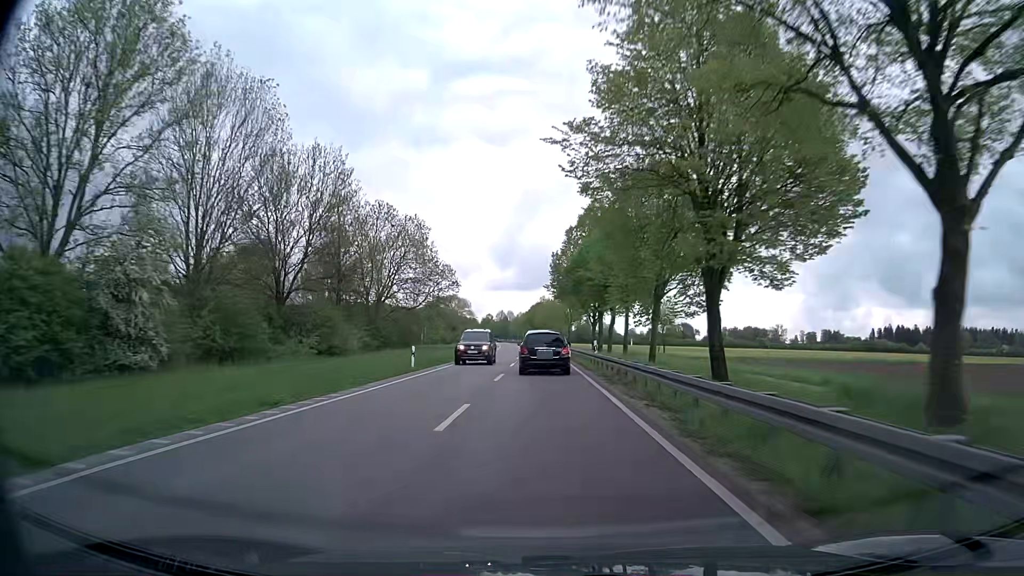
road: primary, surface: asphalt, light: Day
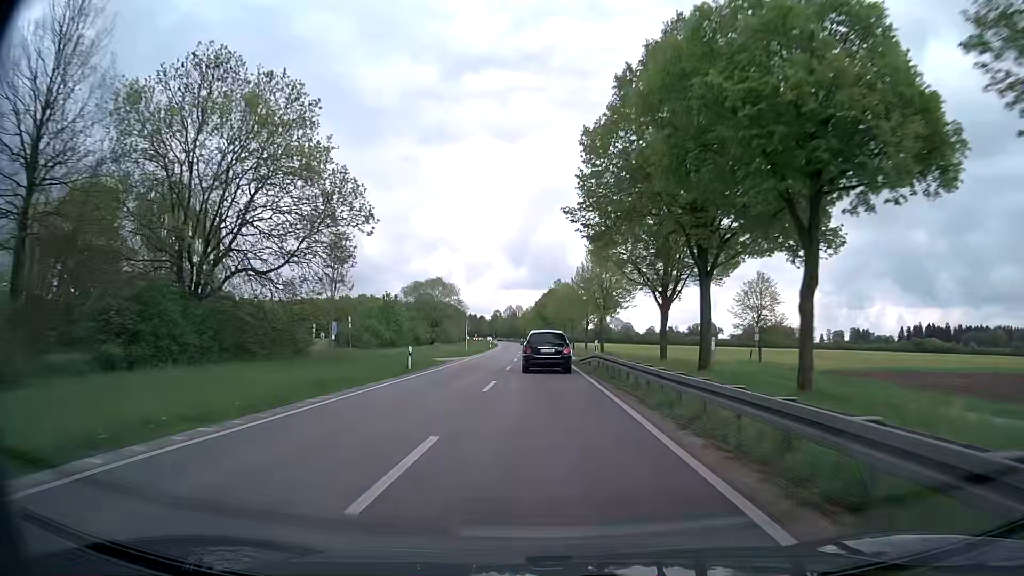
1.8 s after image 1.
(-0.5, +41.0) m; -1°
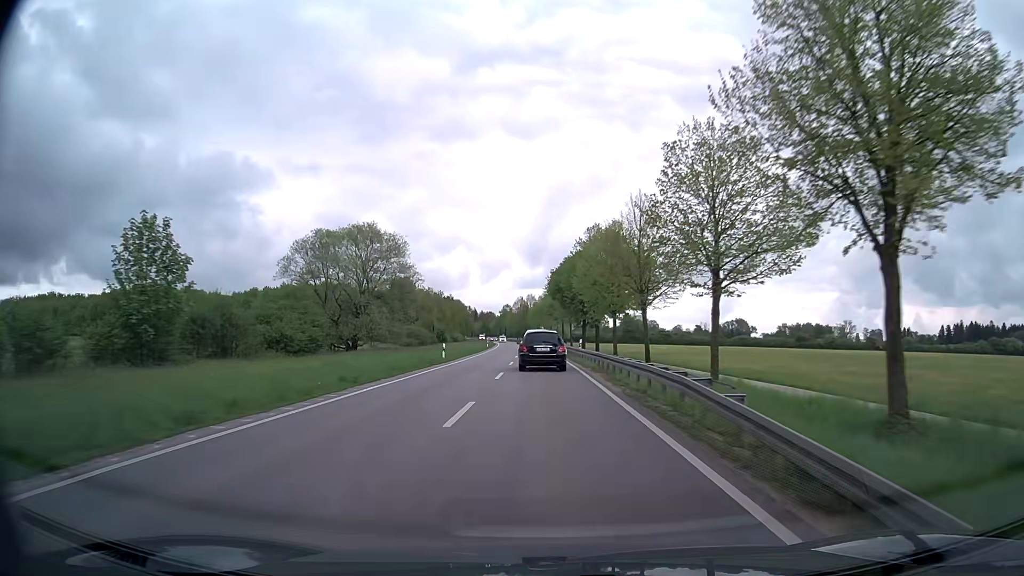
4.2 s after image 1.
(-0.9, +55.2) m; -2°
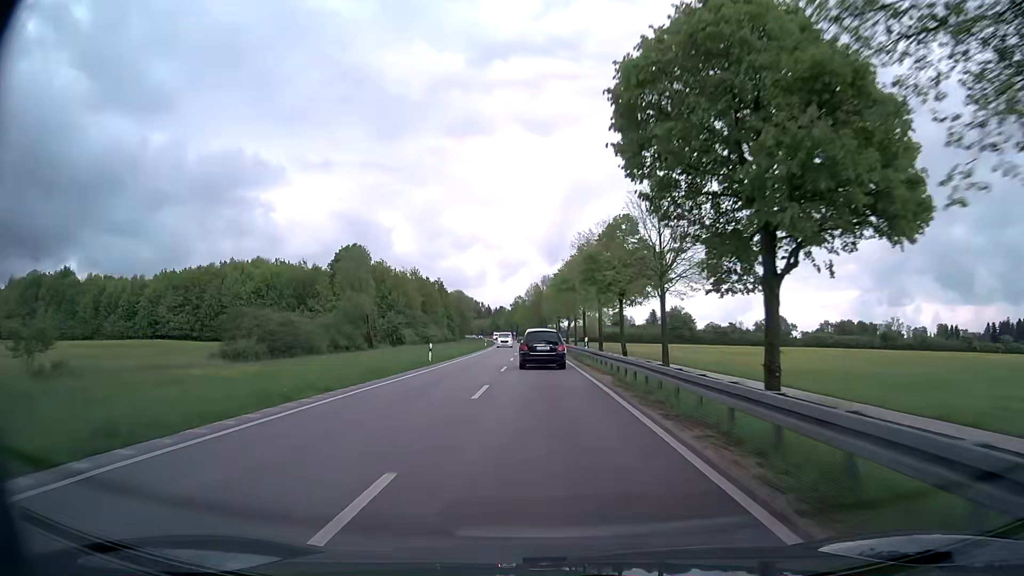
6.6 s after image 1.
(-0.8, +55.9) m; -2°
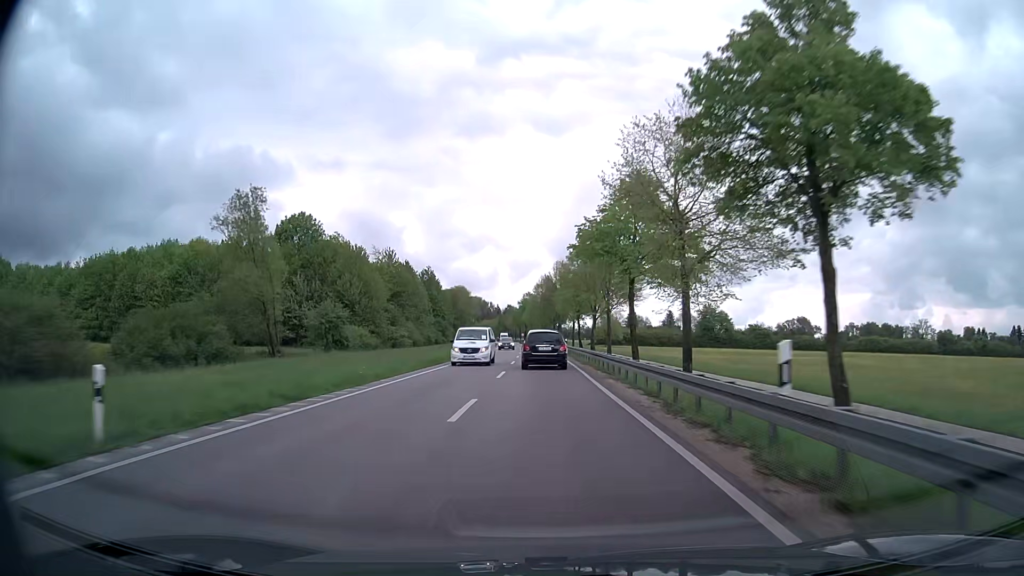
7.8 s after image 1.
(-0.3, +27.8) m; -1°
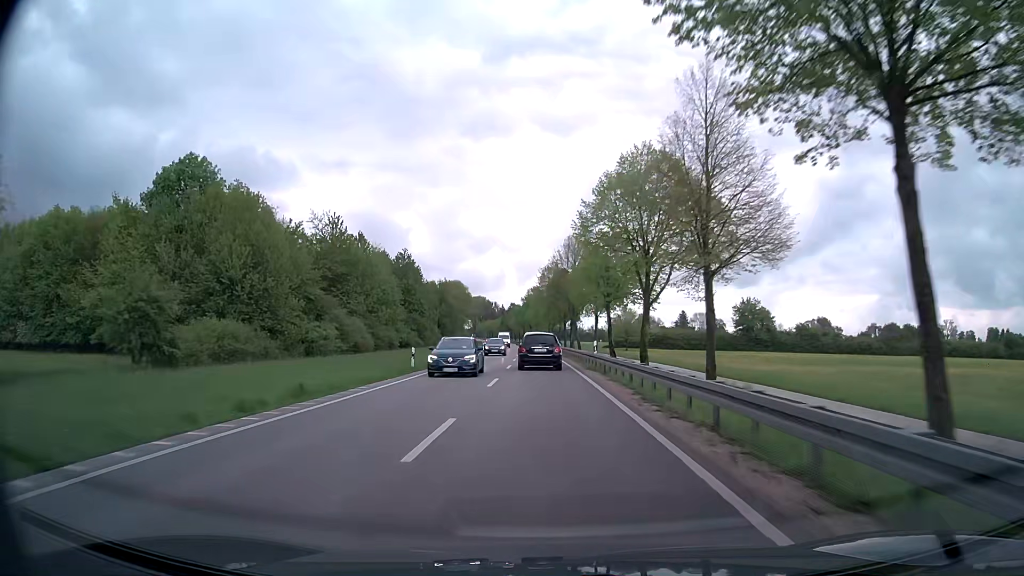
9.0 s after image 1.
(-0.1, +27.5) m; -1°
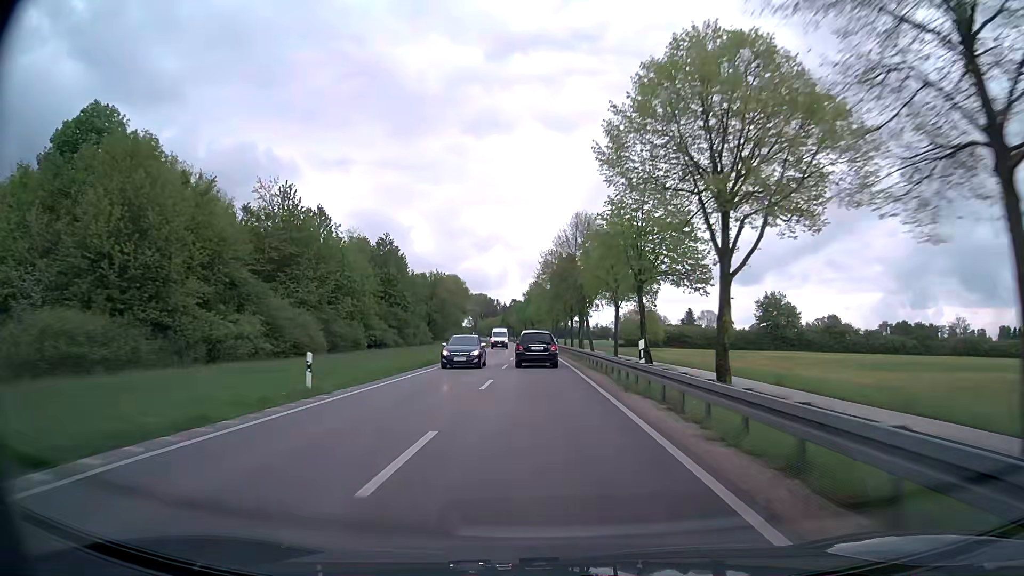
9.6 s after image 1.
(0.0, +13.7) m; 0°
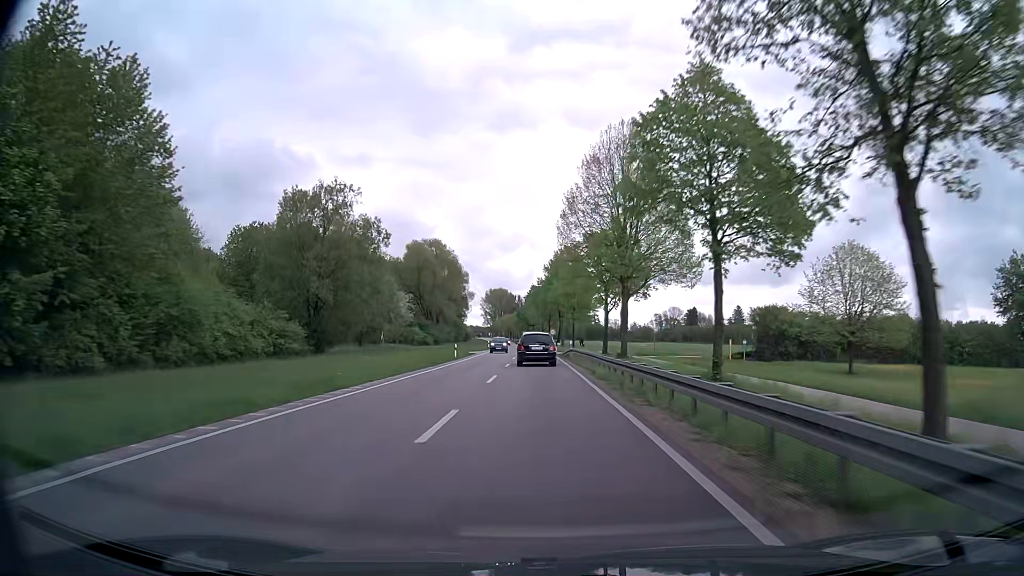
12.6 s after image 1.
(-1.2, +69.3) m; -2°
(0, +10) (0, +20) (0, +30) (0, +40) (-1, +50) (-1, +60) (-1, +70) (-2, +80) (-2, +90) (-2, +100) m
